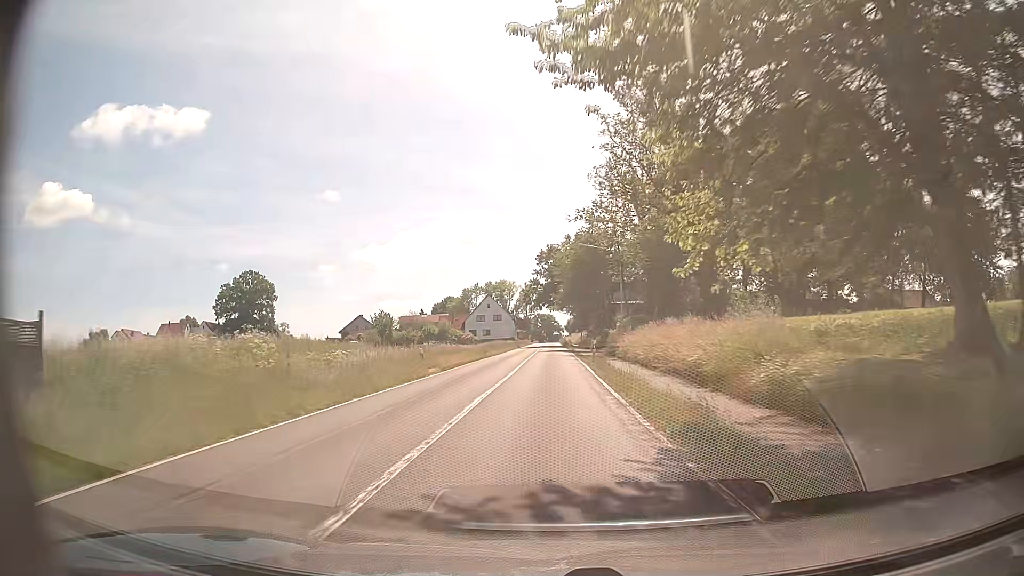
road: tertiary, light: Day
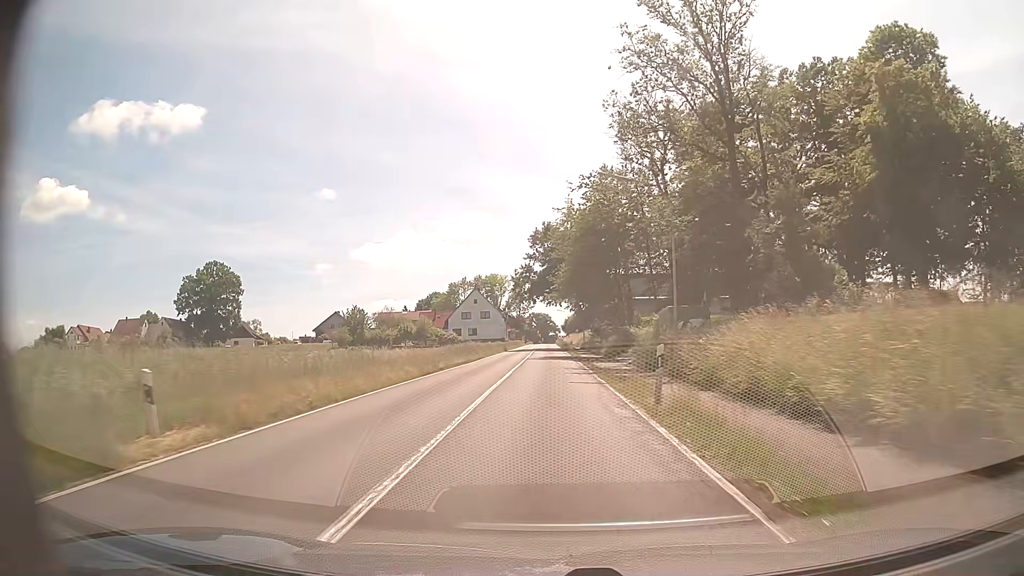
(-0.1, +20.5) m; 0°
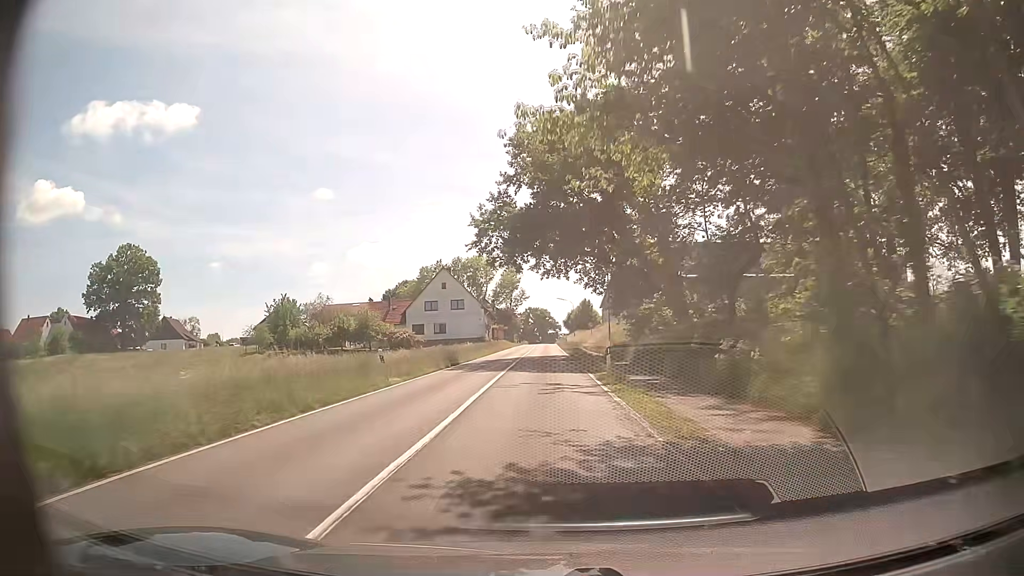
(+0.2, +40.6) m; 0°
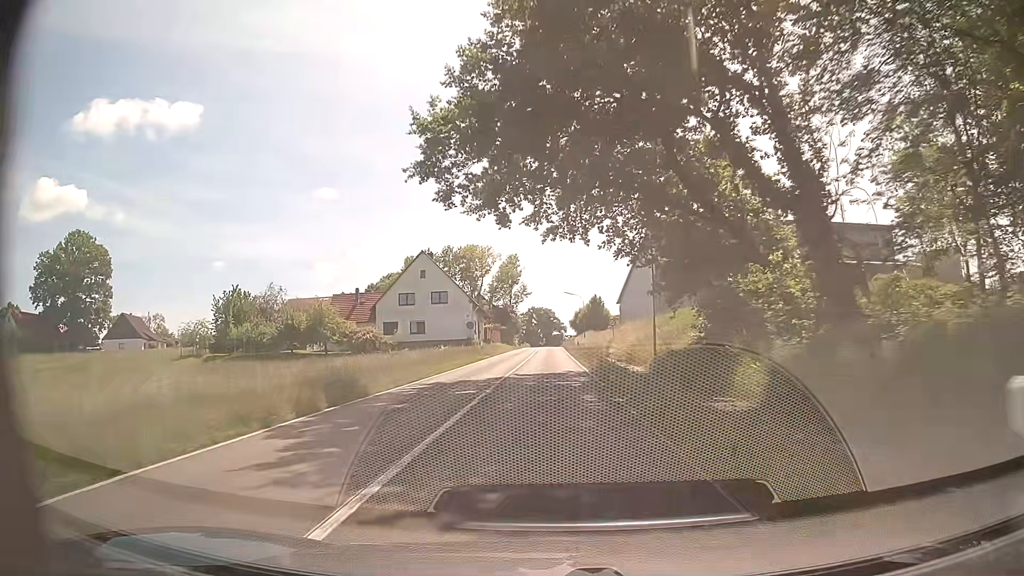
(0.0, +20.2) m; 0°
